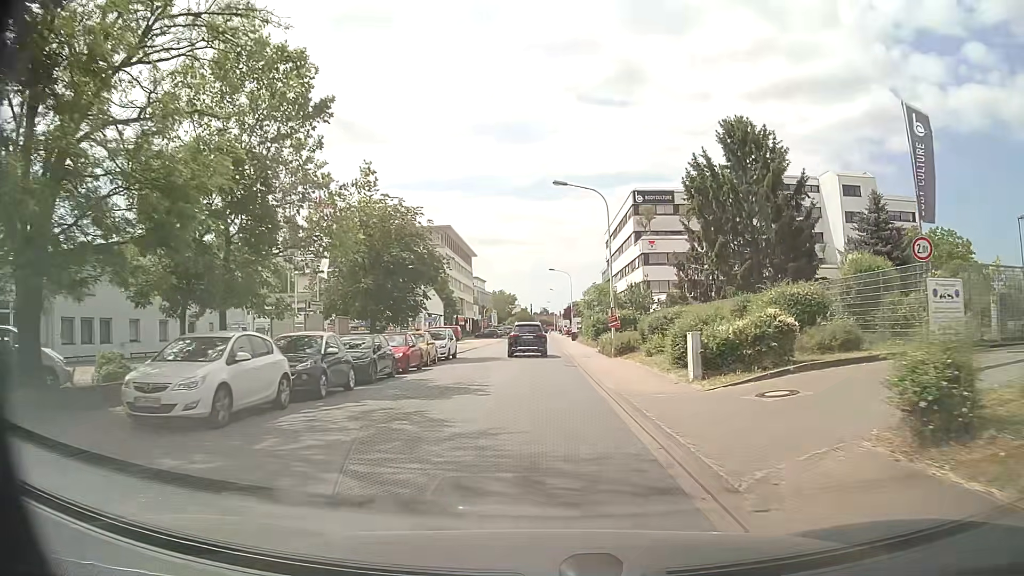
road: tertiary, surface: asphalt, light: Day
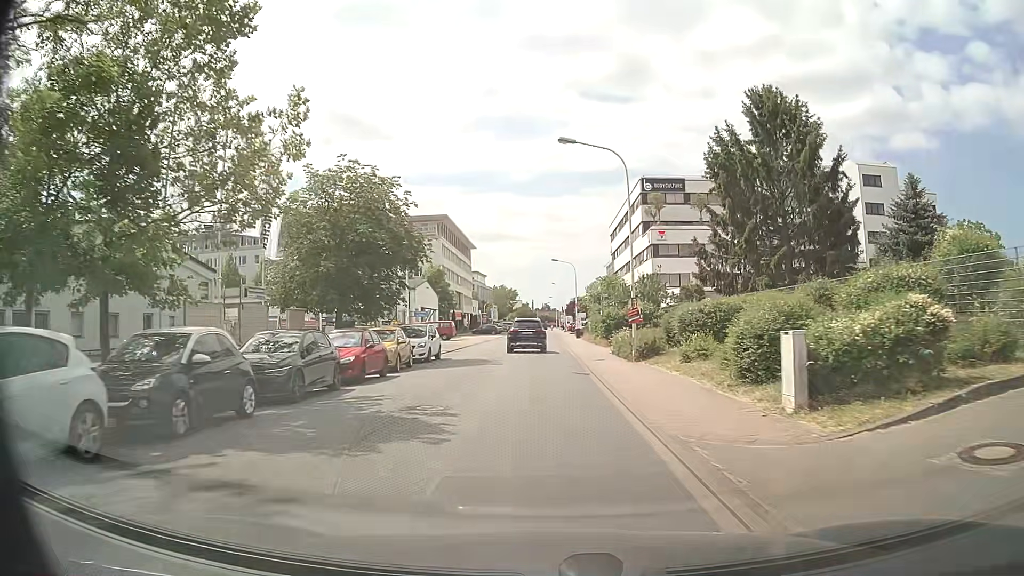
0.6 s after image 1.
(0.0, +6.2) m; 0°
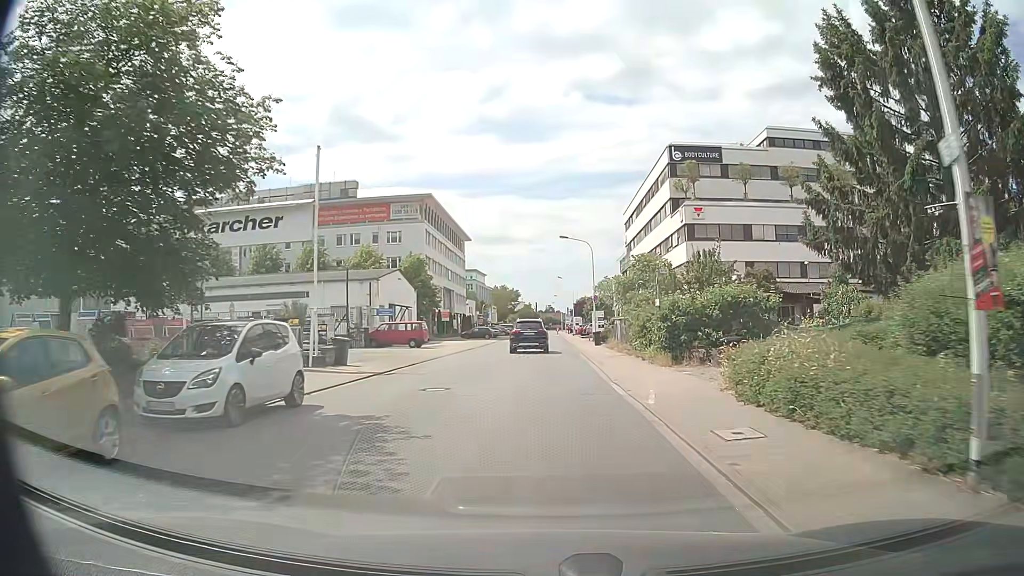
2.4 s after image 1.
(-0.2, +18.5) m; -1°
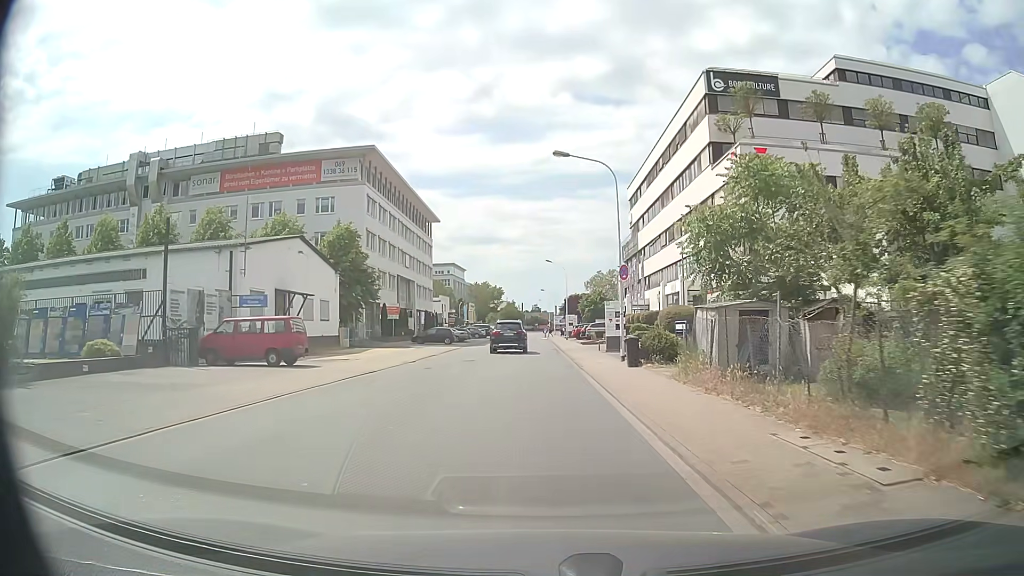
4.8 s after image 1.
(+0.3, +23.9) m; +2°
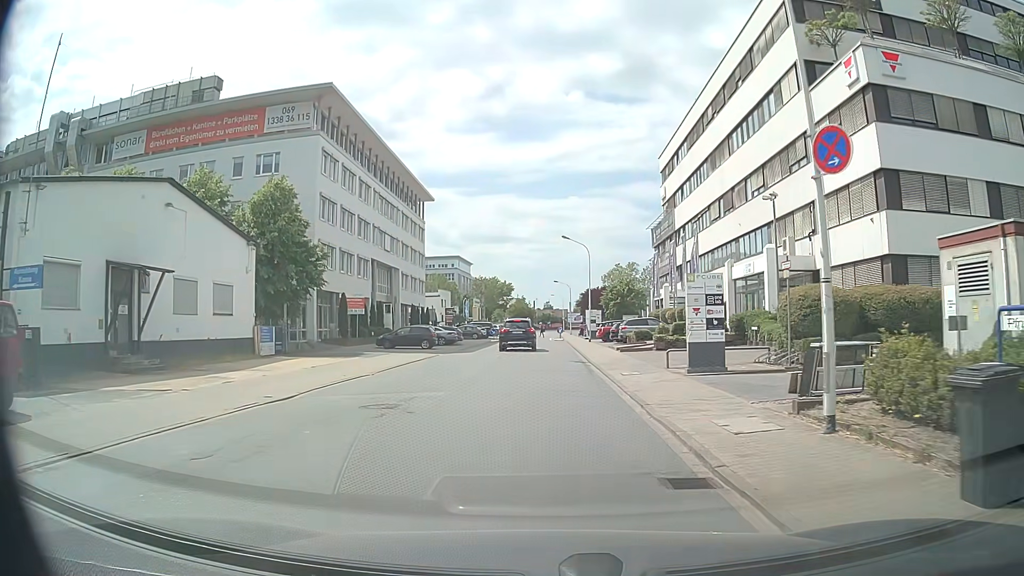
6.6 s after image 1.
(-0.4, +17.2) m; -2°
